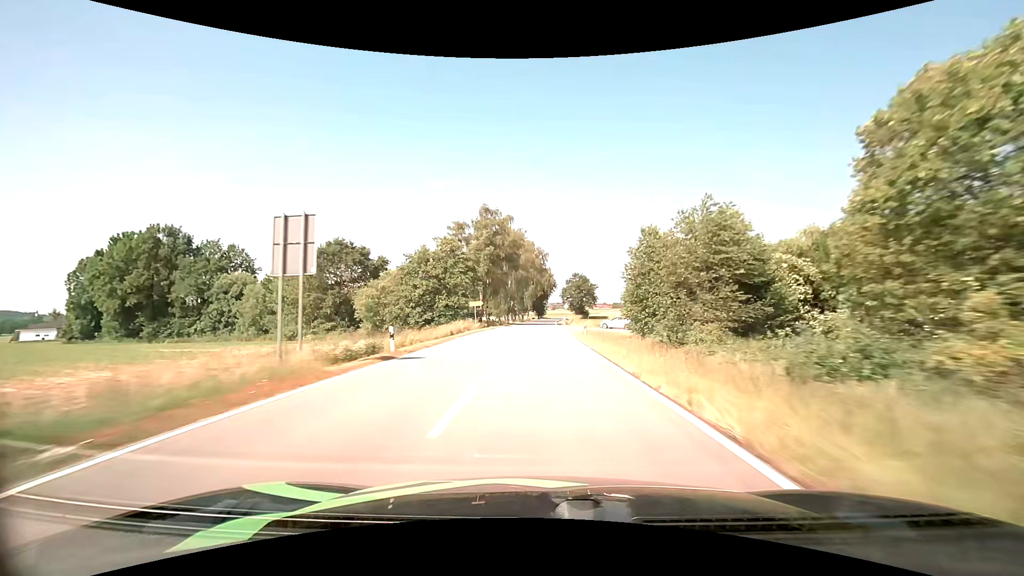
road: tertiary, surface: asphalt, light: Day
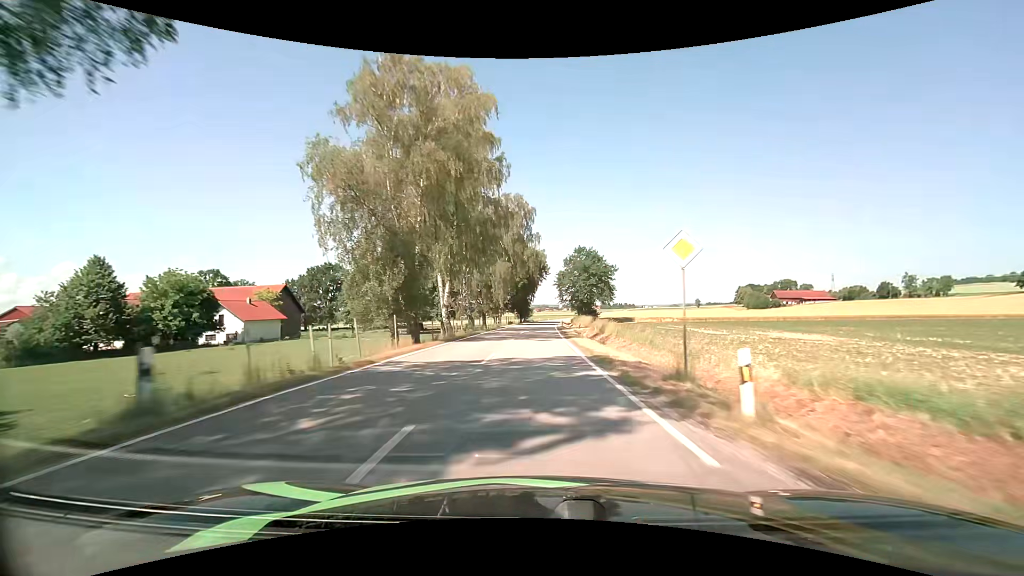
(+0.9, +65.8) m; +2°
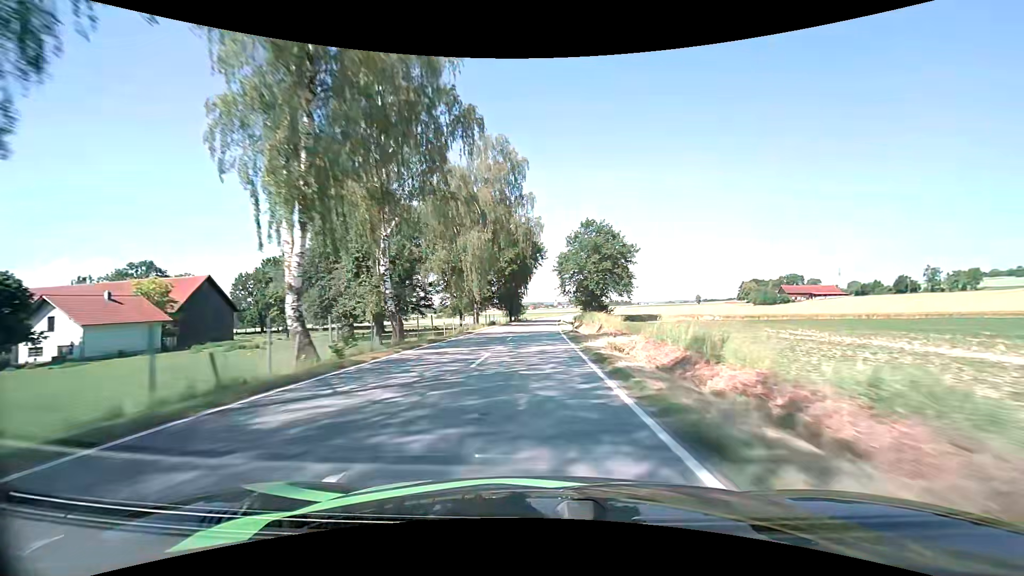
(0.0, +26.4) m; 0°
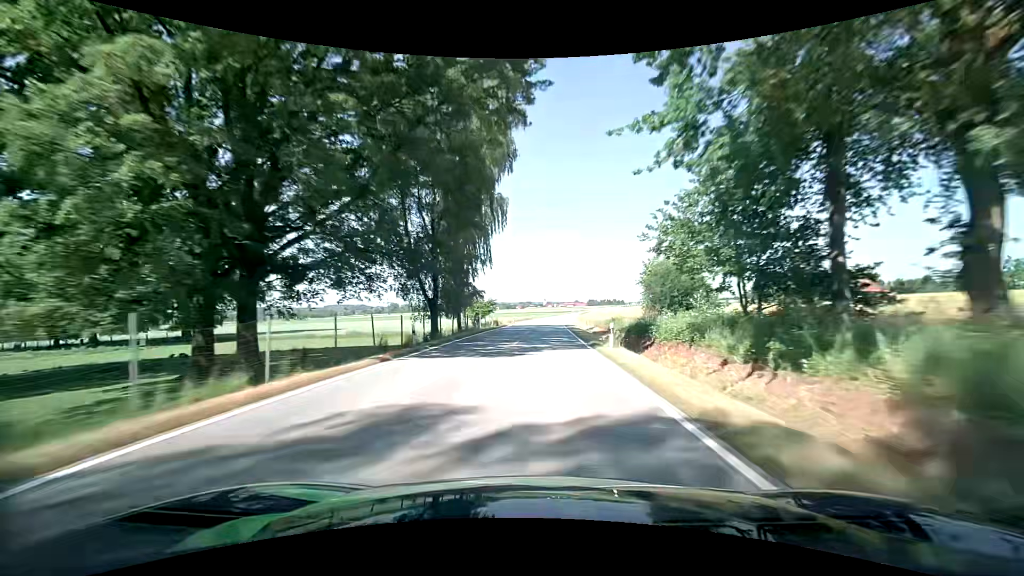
(+0.6, +66.6) m; +1°
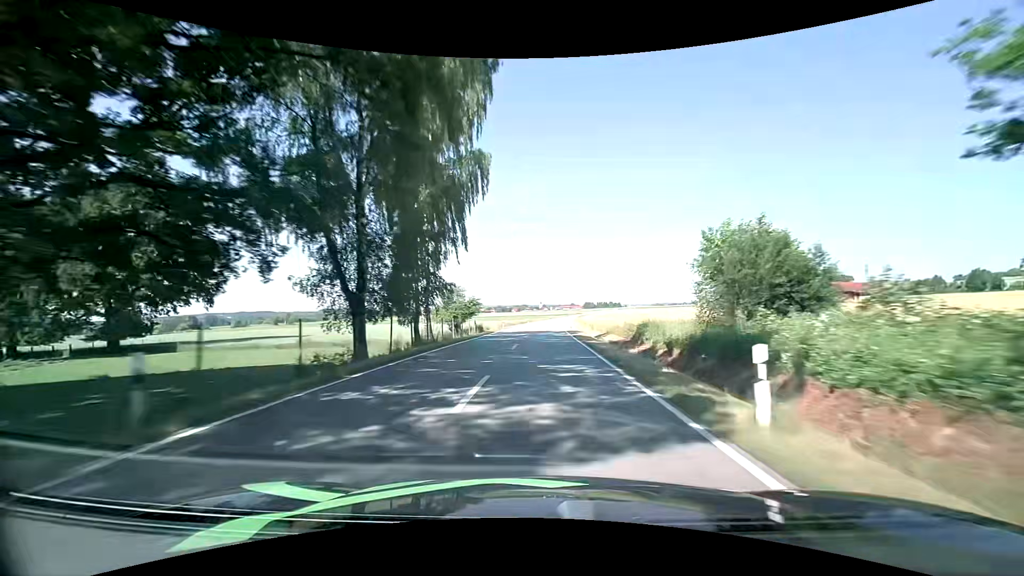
(+0.1, +13.6) m; +1°
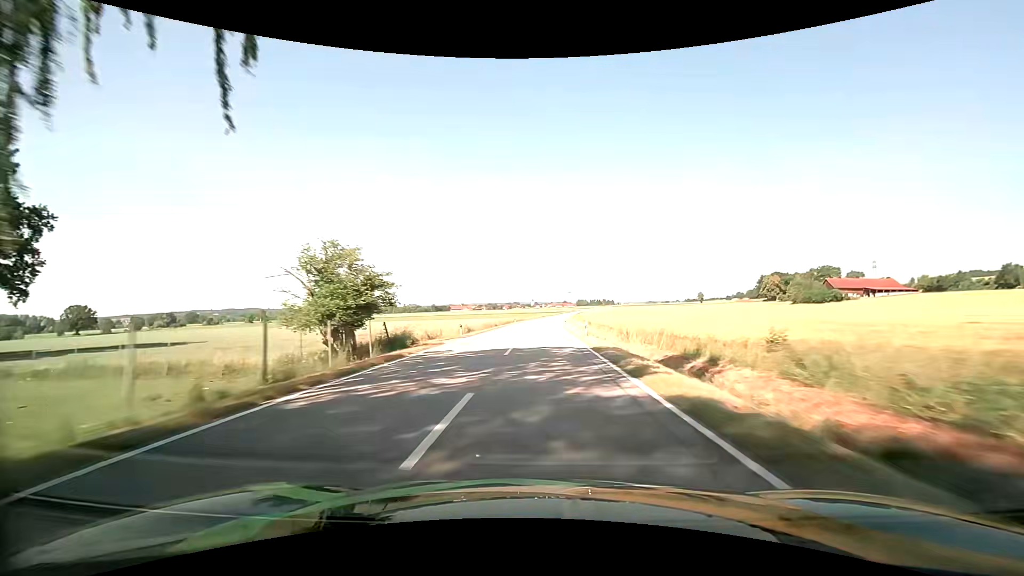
(+0.1, +27.8) m; +1°
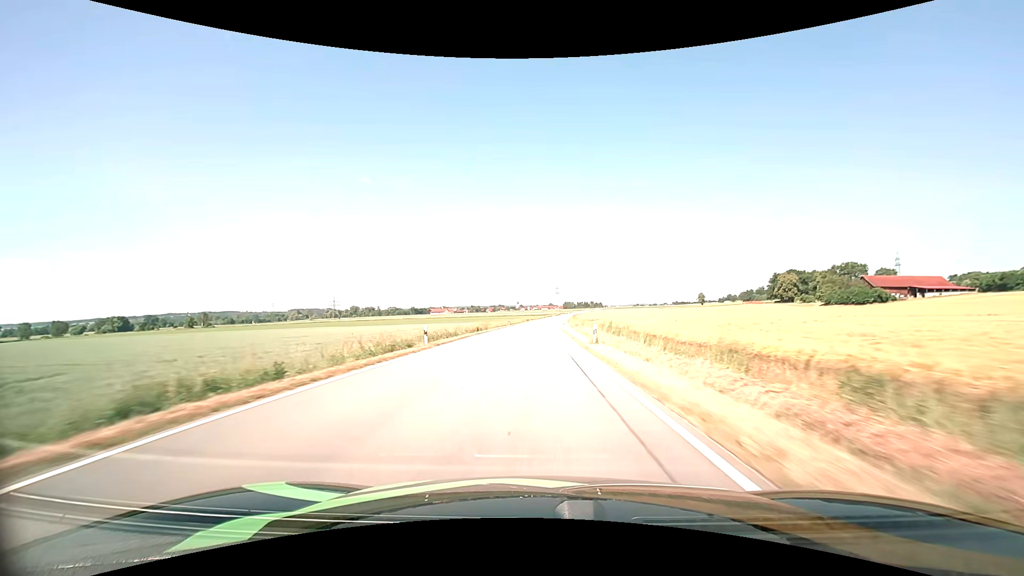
(+0.8, +57.1) m; +2°
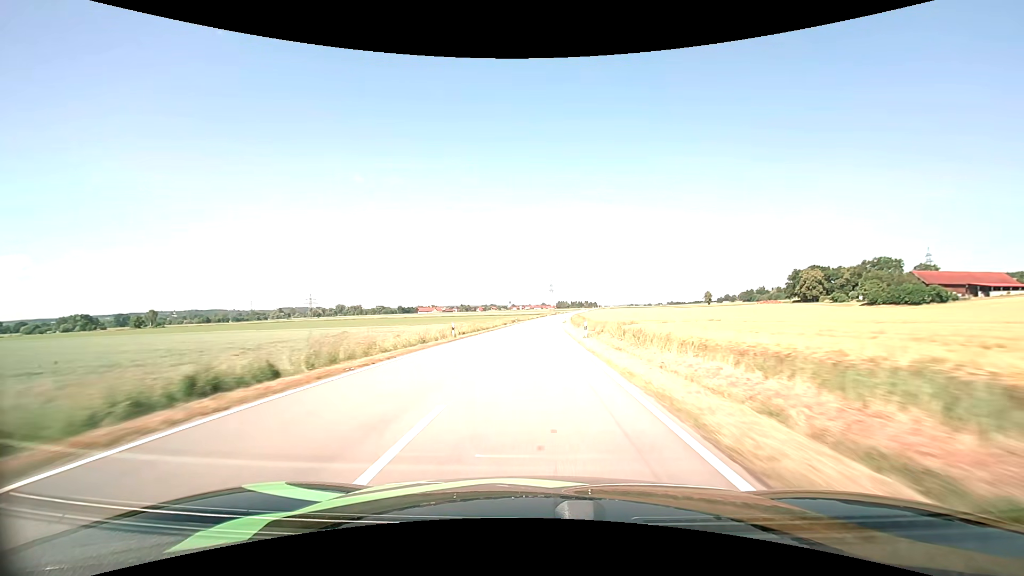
(+0.3, +44.1) m; +1°
(0, +10) (0, +20) (0, +30) (0, +40) (+1, +50) (+1, +60) (+1, +70) (+2, +80) (+2, +90) (+3, +100) m
